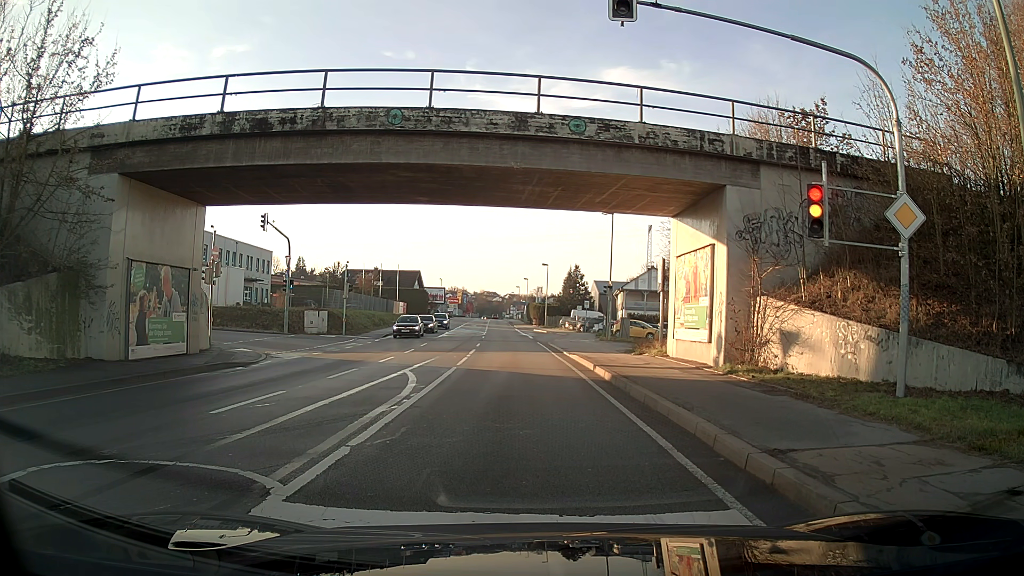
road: primary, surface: asphalt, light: Day
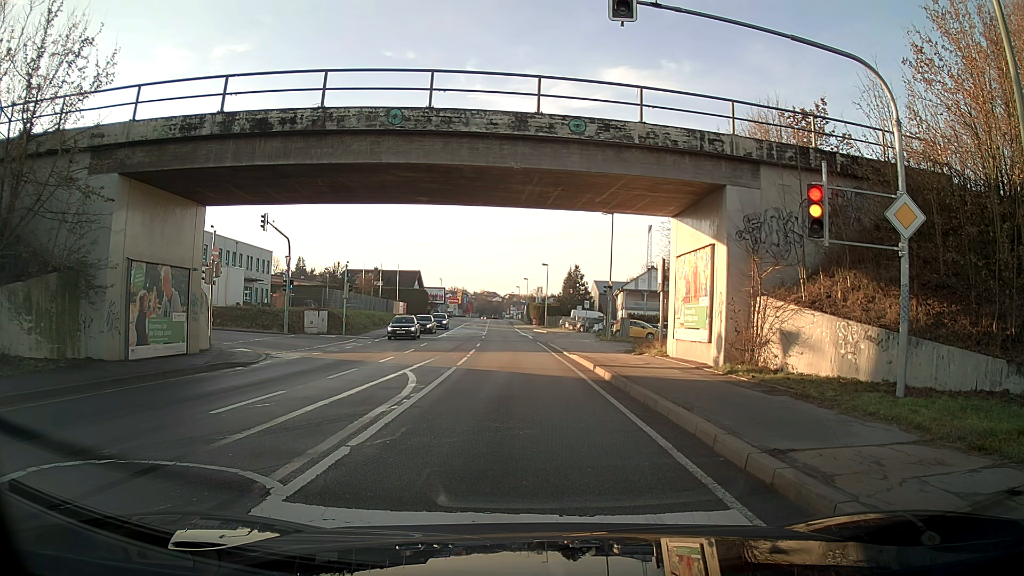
(0.0, 0.0) m; 0°
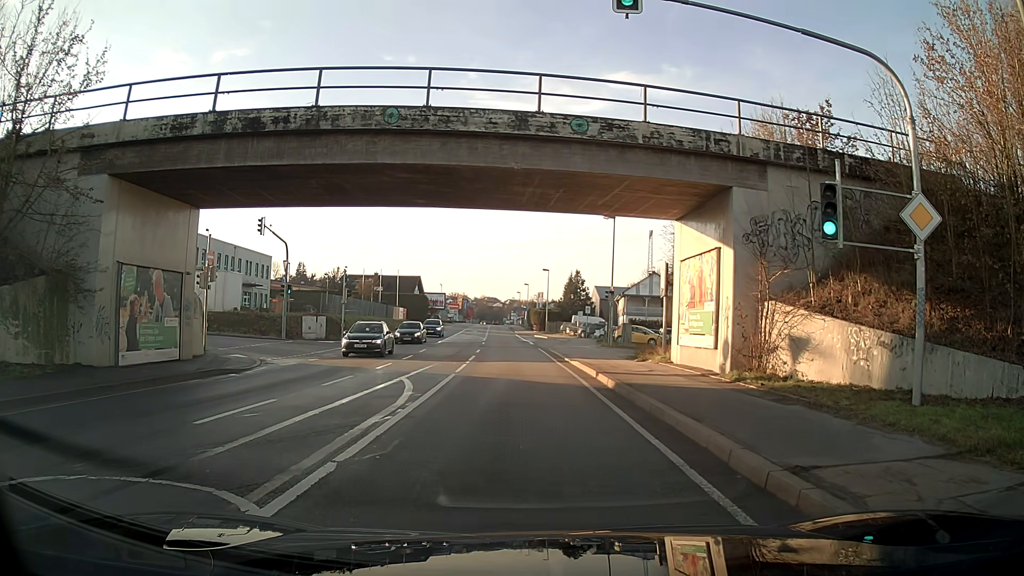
(0.0, +0.6) m; -1°
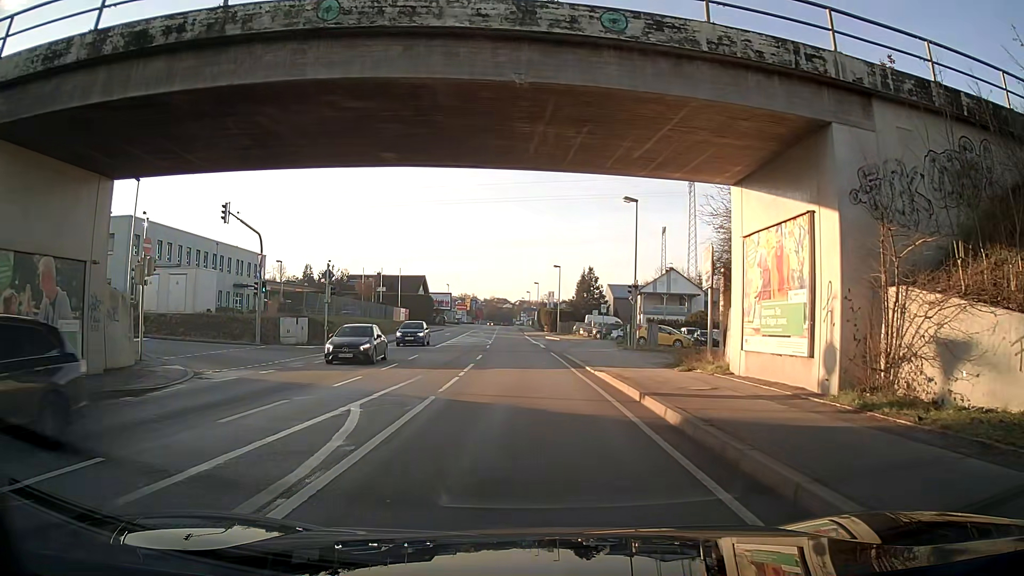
(0.0, +5.9) m; 0°
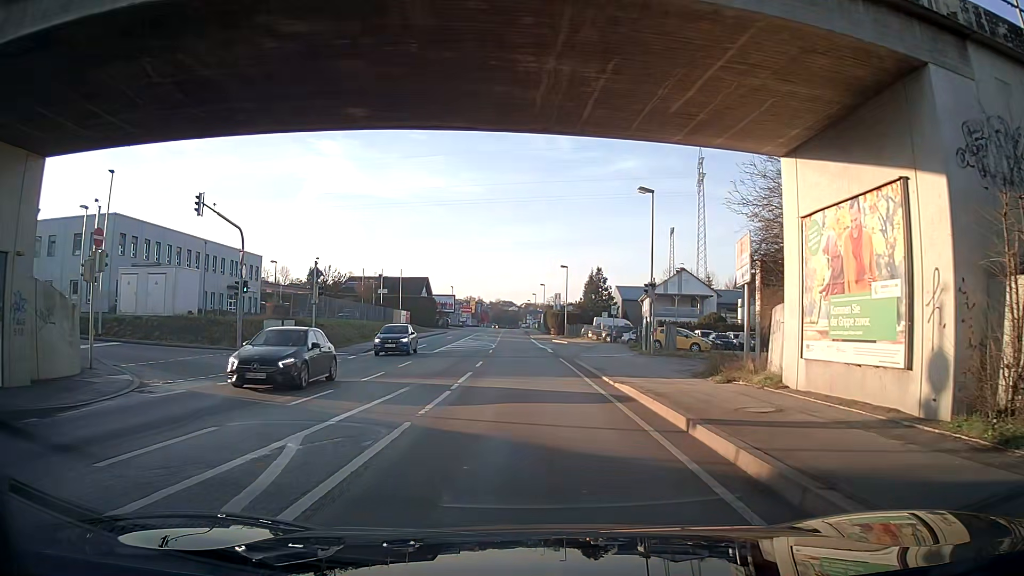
(0.0, +3.3) m; -1°
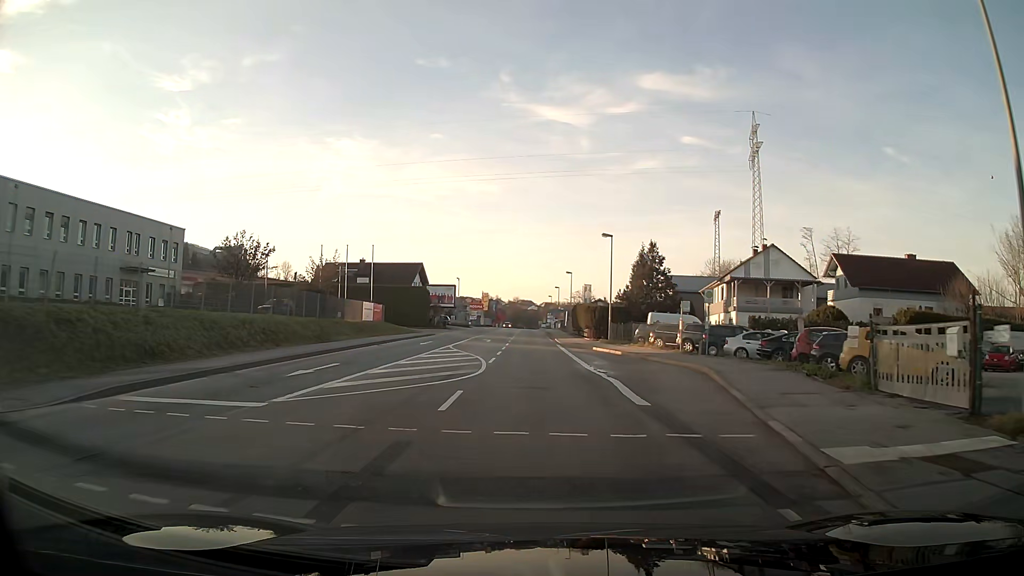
(-0.5, +25.8) m; -1°
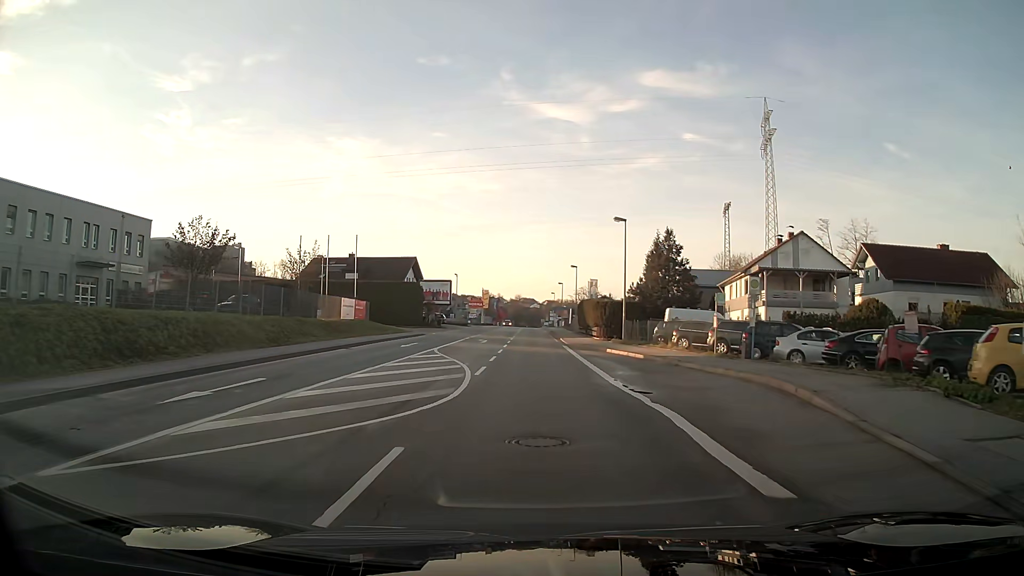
(0.0, +6.5) m; 0°
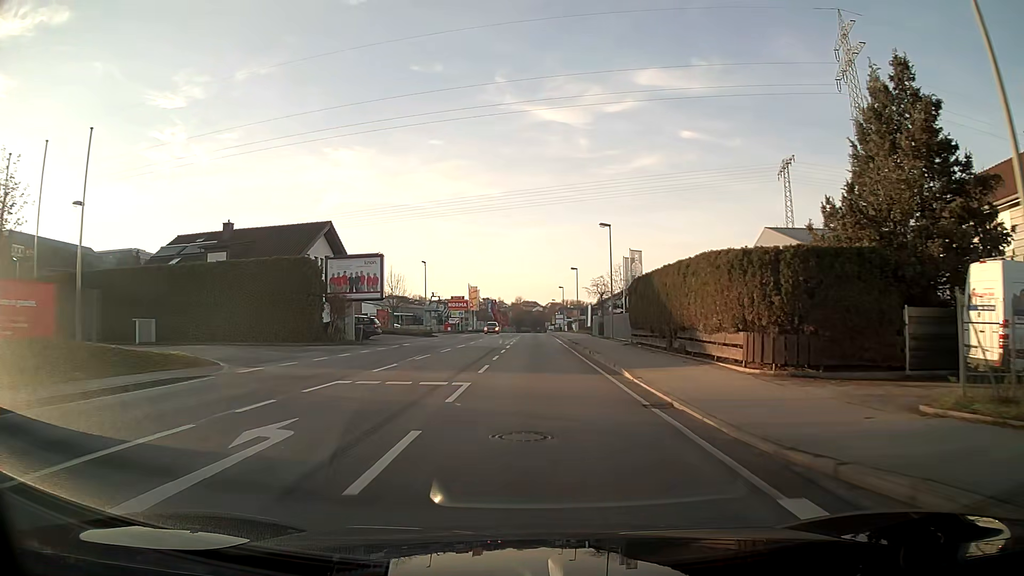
(-0.2, +36.2) m; 0°
